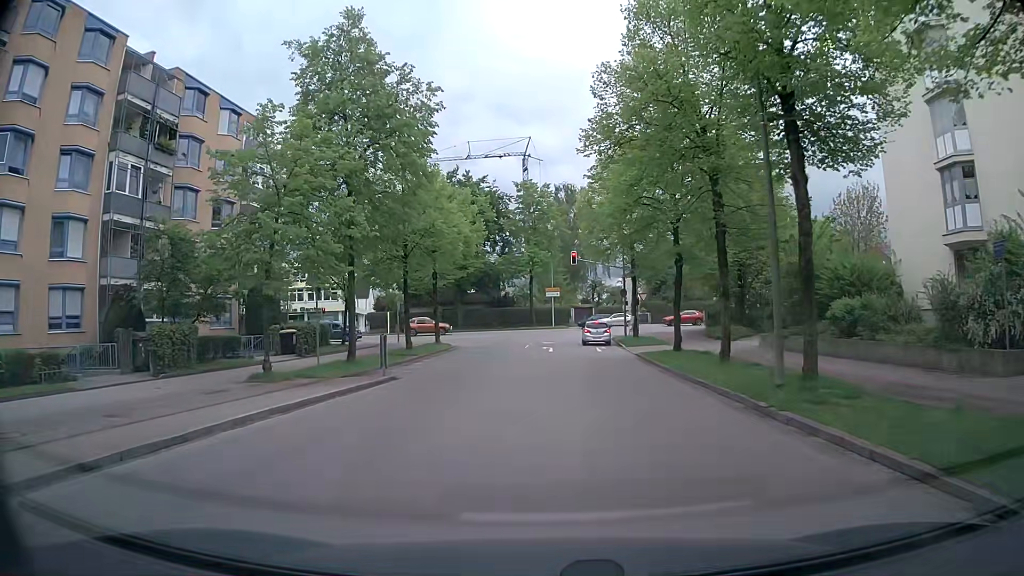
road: residential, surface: asphalt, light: Day
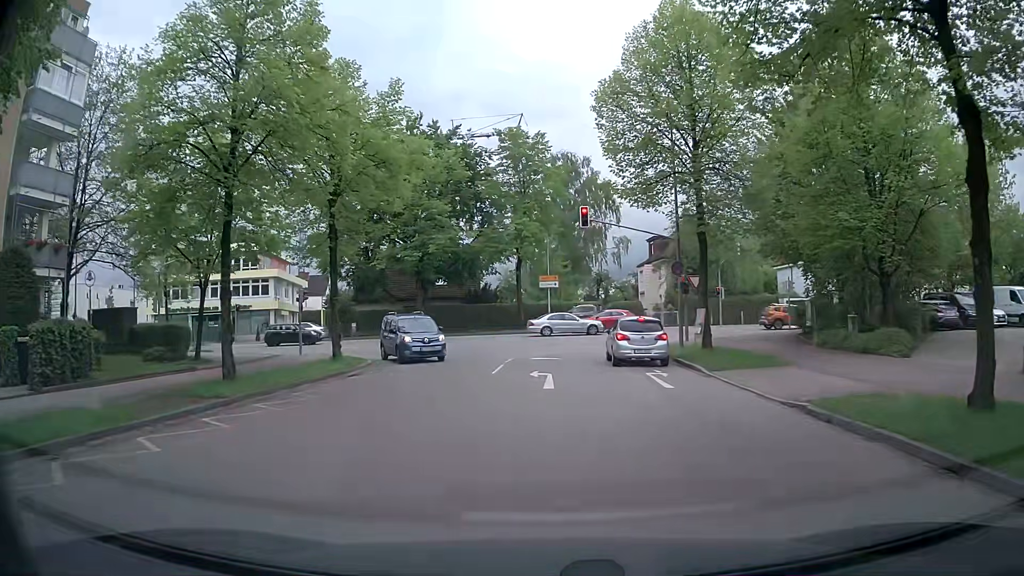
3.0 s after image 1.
(+0.1, +20.3) m; 0°
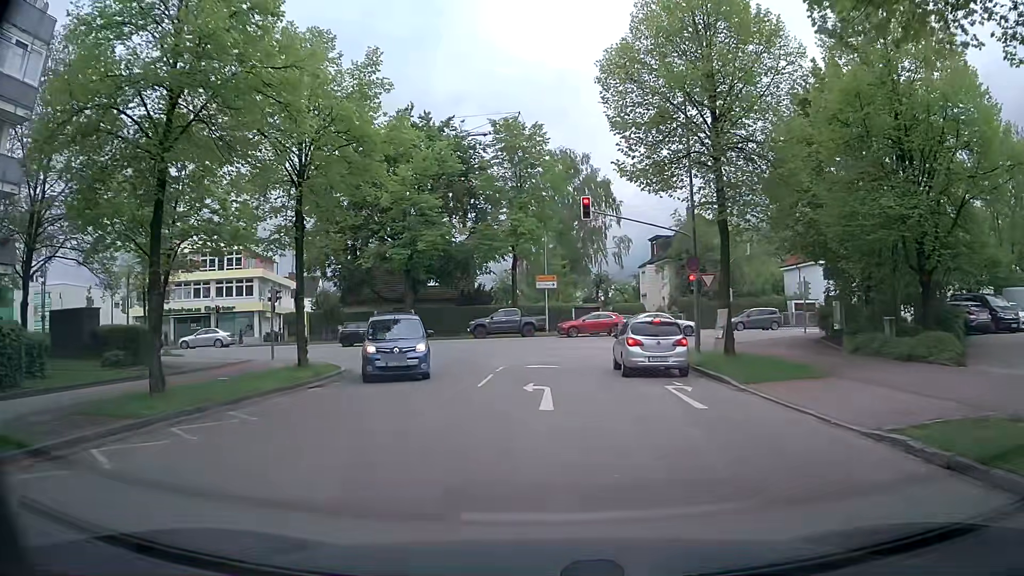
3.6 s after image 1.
(0.0, +3.2) m; -1°
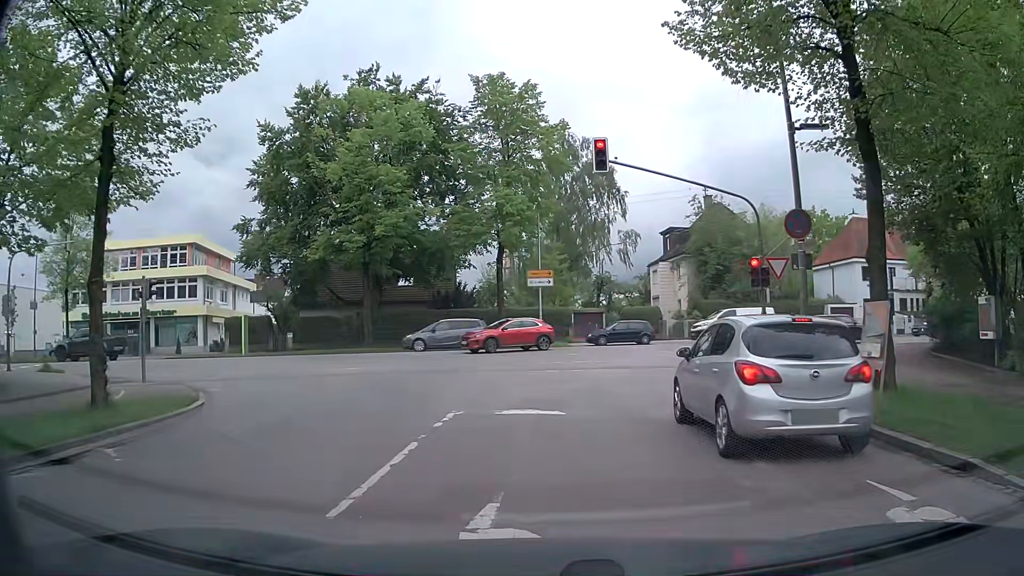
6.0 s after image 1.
(+0.2, +10.0) m; +2°
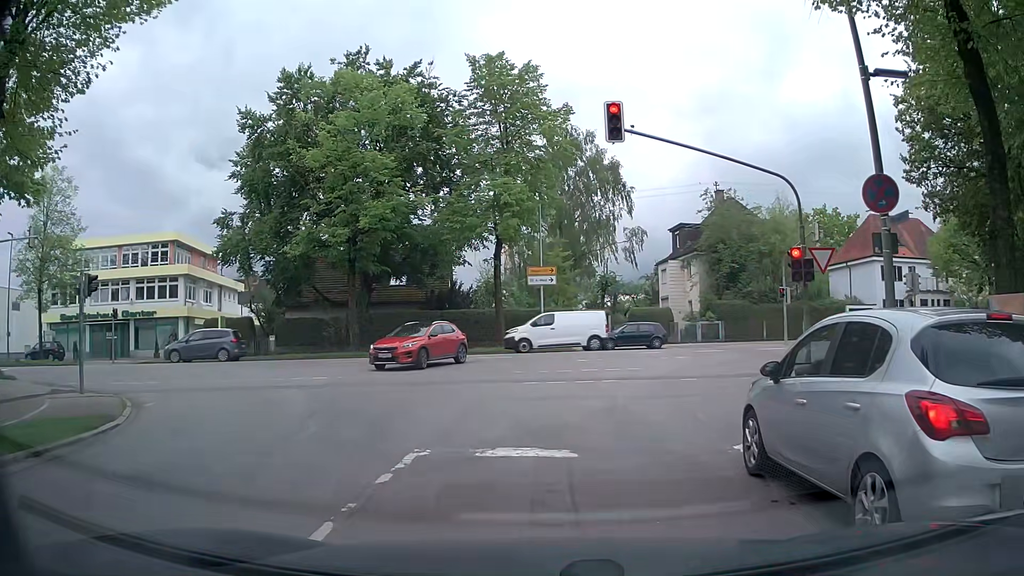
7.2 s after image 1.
(0.0, +3.3) m; 0°
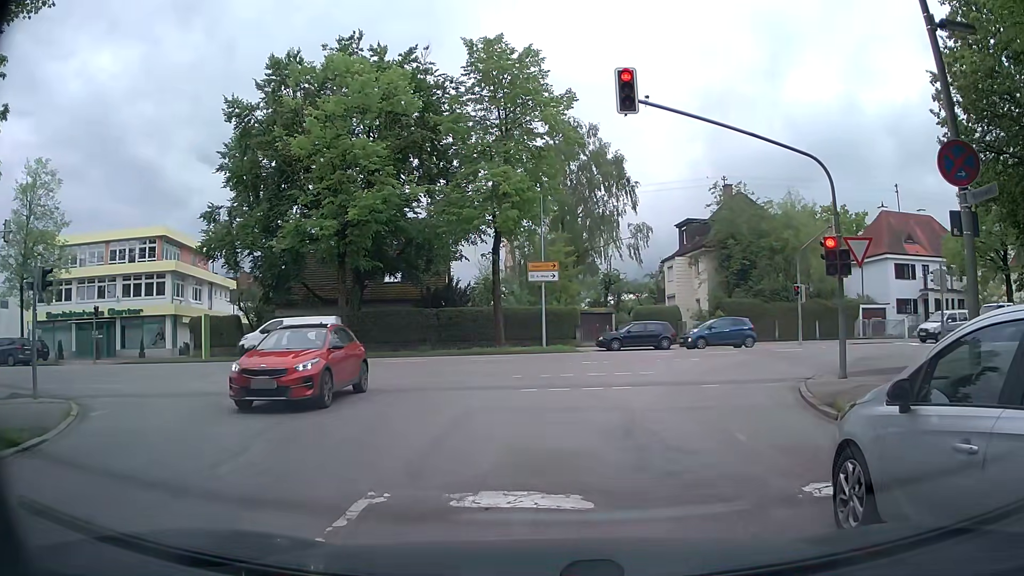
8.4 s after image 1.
(0.0, +2.0) m; -2°
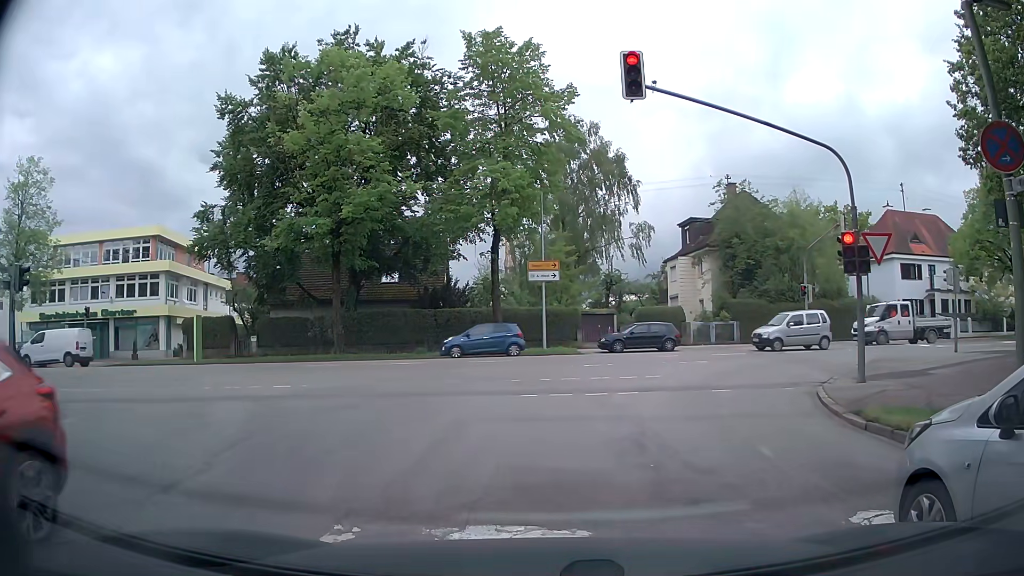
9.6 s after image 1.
(0.0, +0.9) m; 0°
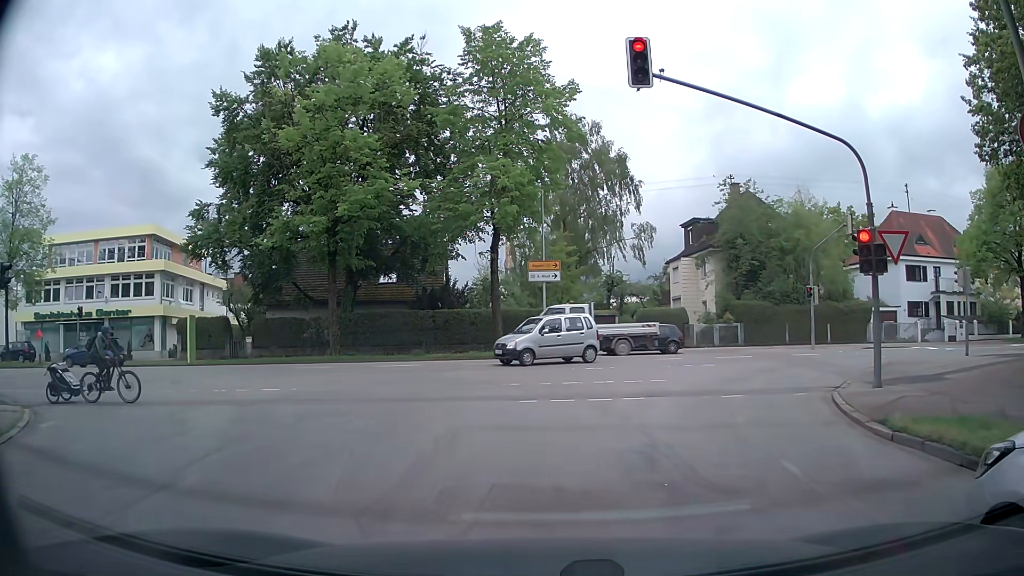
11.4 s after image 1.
(0.0, +0.8) m; 0°
